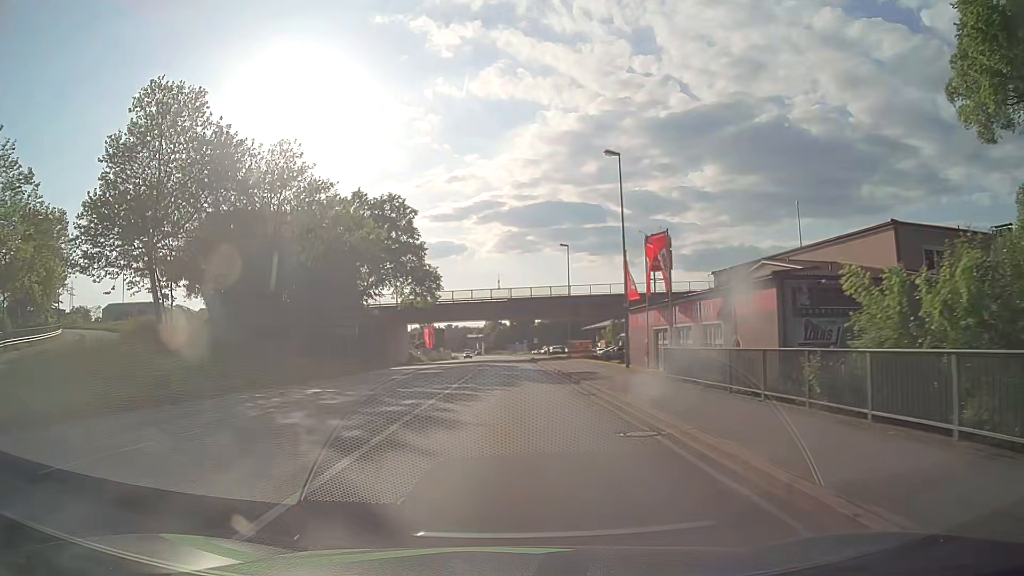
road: primary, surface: asphalt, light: Day
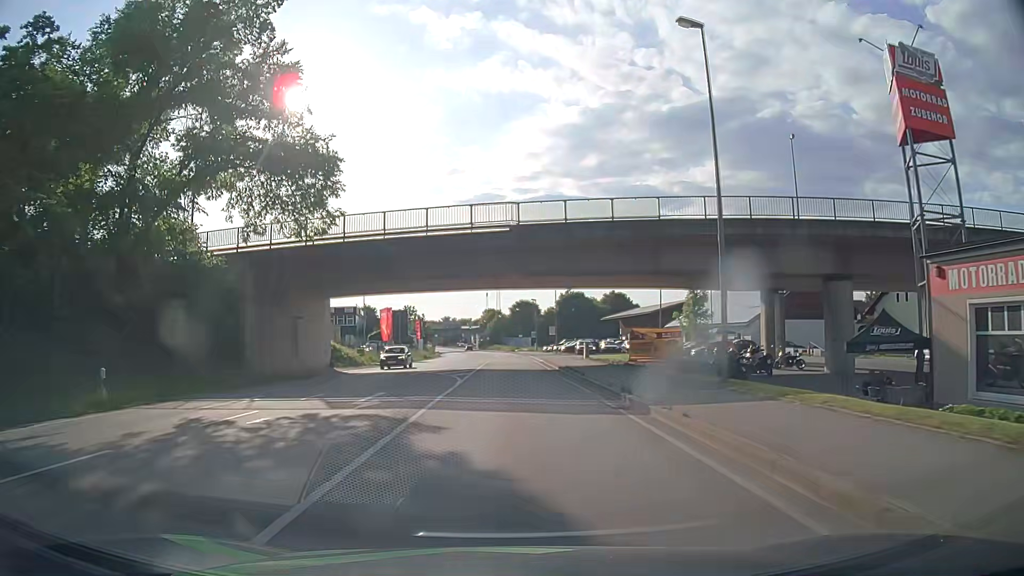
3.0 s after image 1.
(+0.1, +43.3) m; 0°
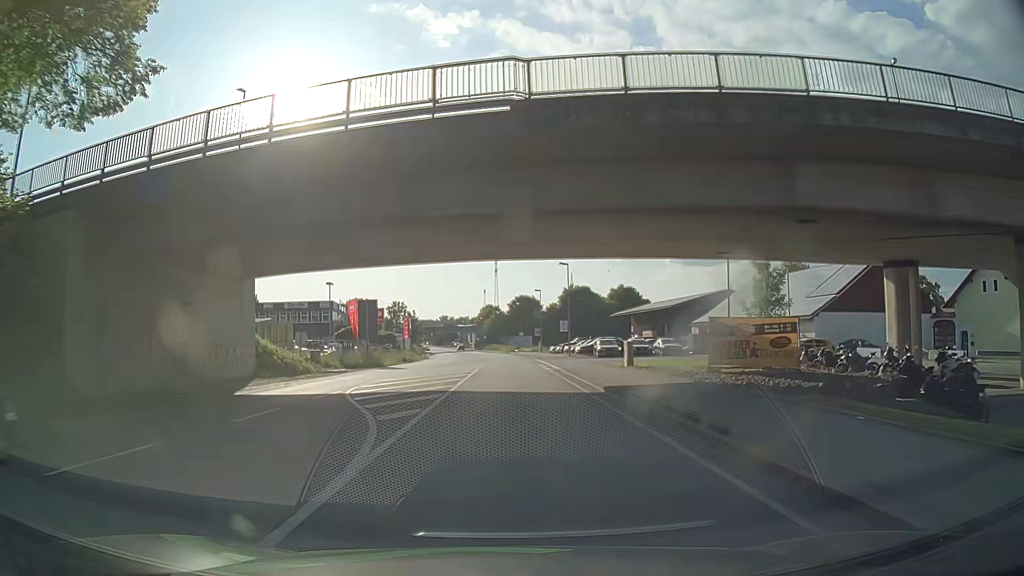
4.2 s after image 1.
(0.0, +16.7) m; 0°
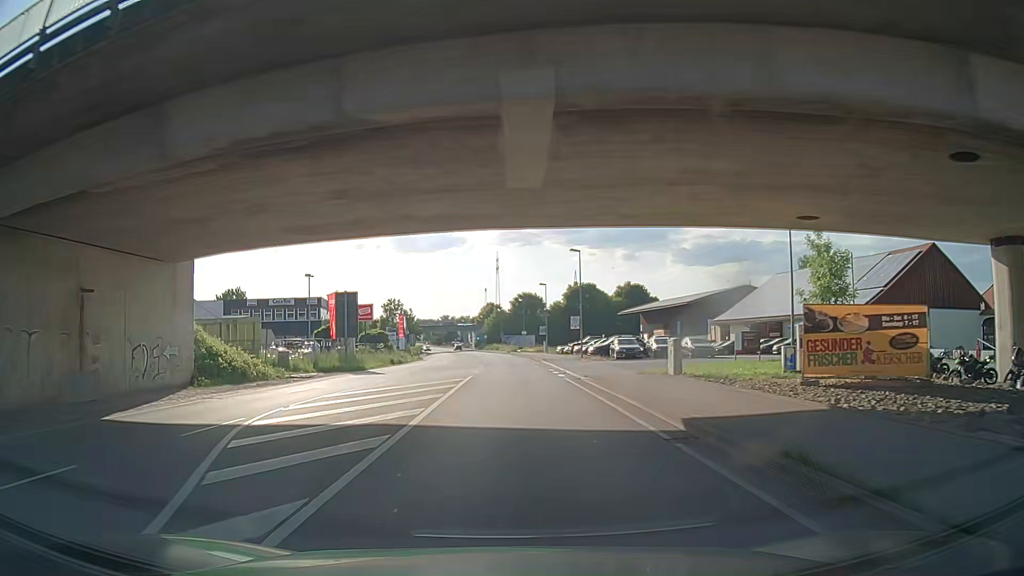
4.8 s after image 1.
(0.0, +8.3) m; 0°
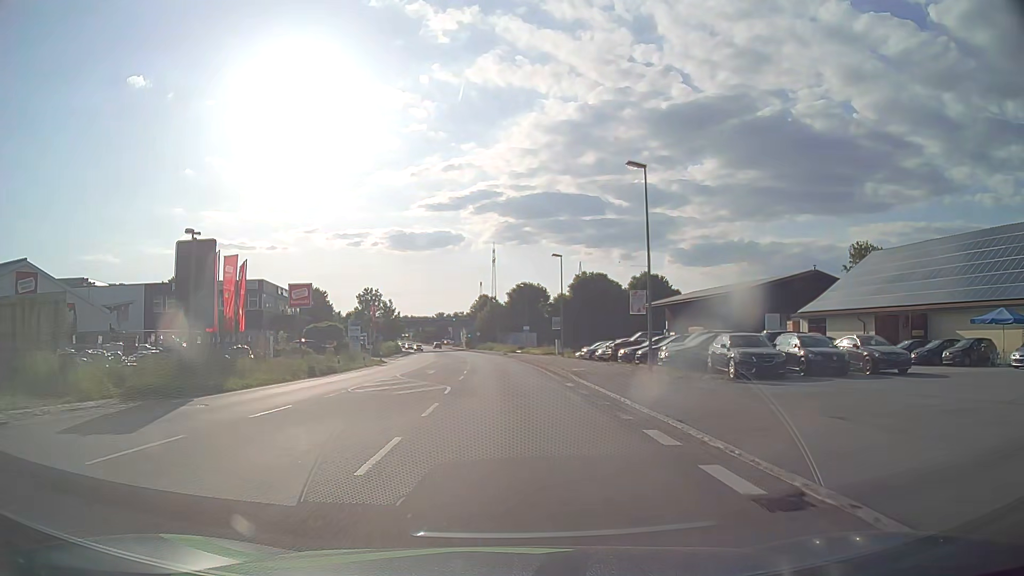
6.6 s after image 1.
(-0.1, +24.6) m; -1°
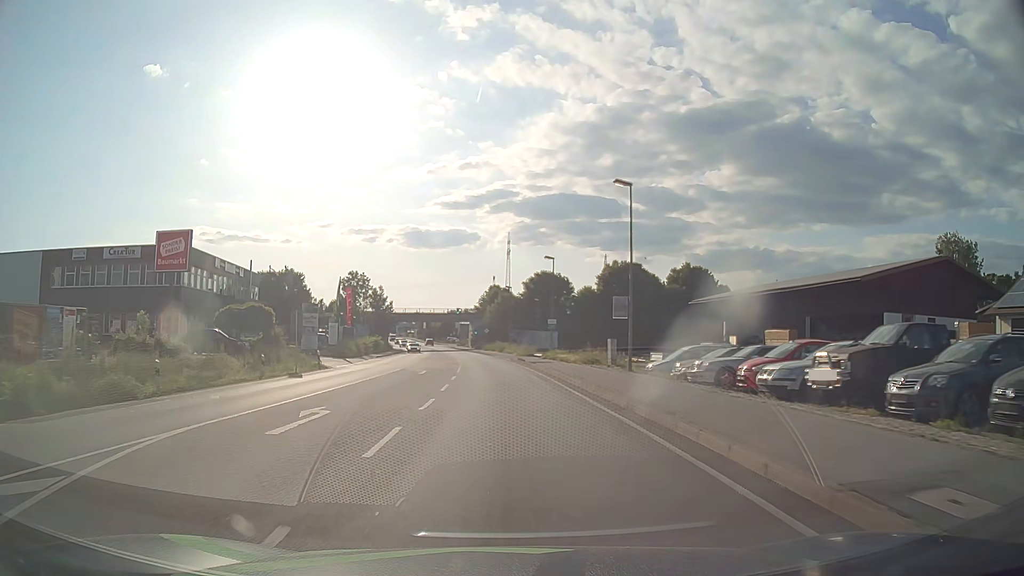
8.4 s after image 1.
(0.0, +24.5) m; -1°
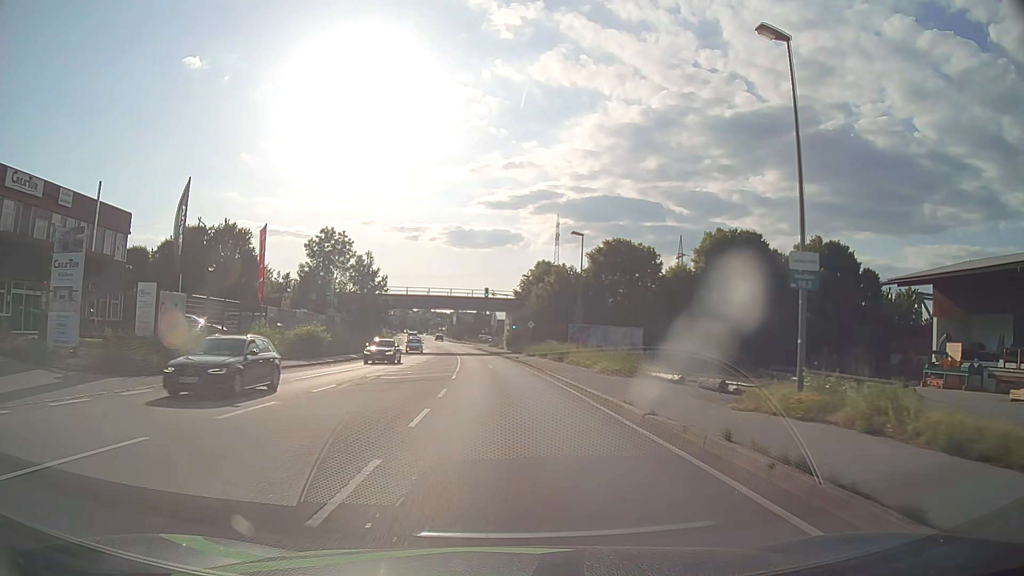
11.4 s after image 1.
(-1.1, +40.6) m; -3°
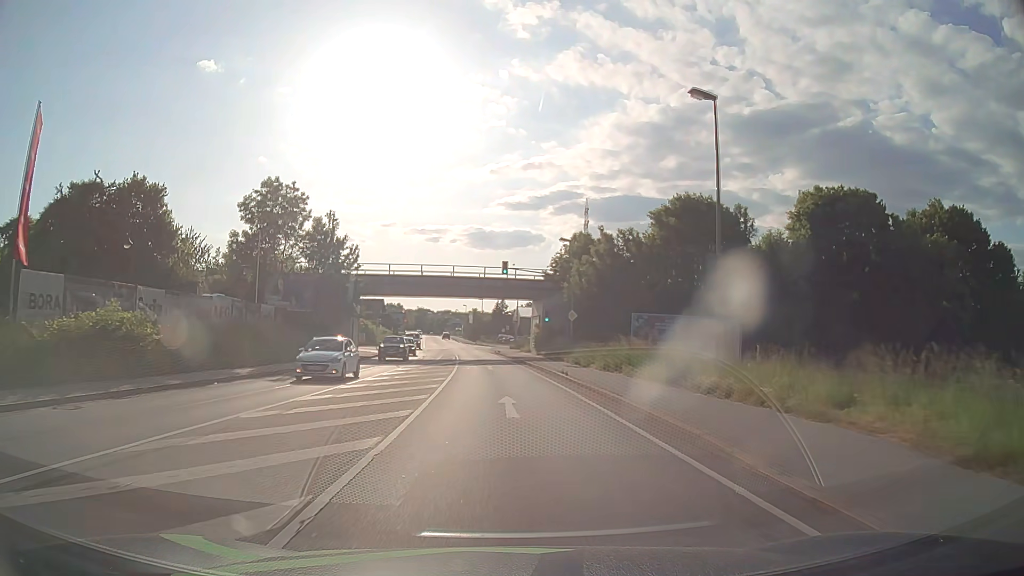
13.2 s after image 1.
(-0.4, +24.2) m; -2°
(0, +10) (0, +20) (-1, +30) (-1, +40) (-2, +50) (-3, +60) (-4, +70) (-5, +80) (-6, +90) (-7, +100) m
